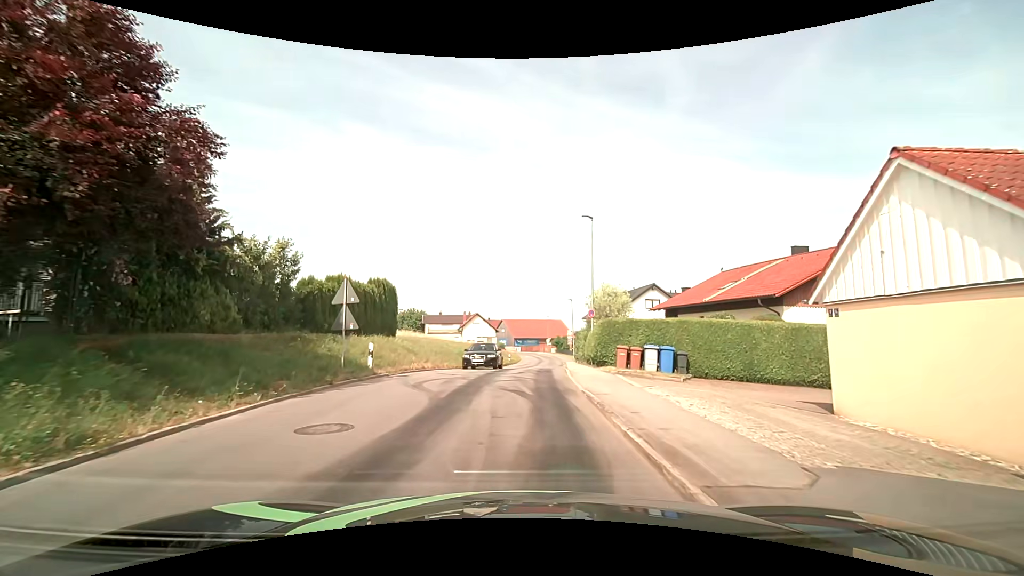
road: tertiary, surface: asphalt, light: Day
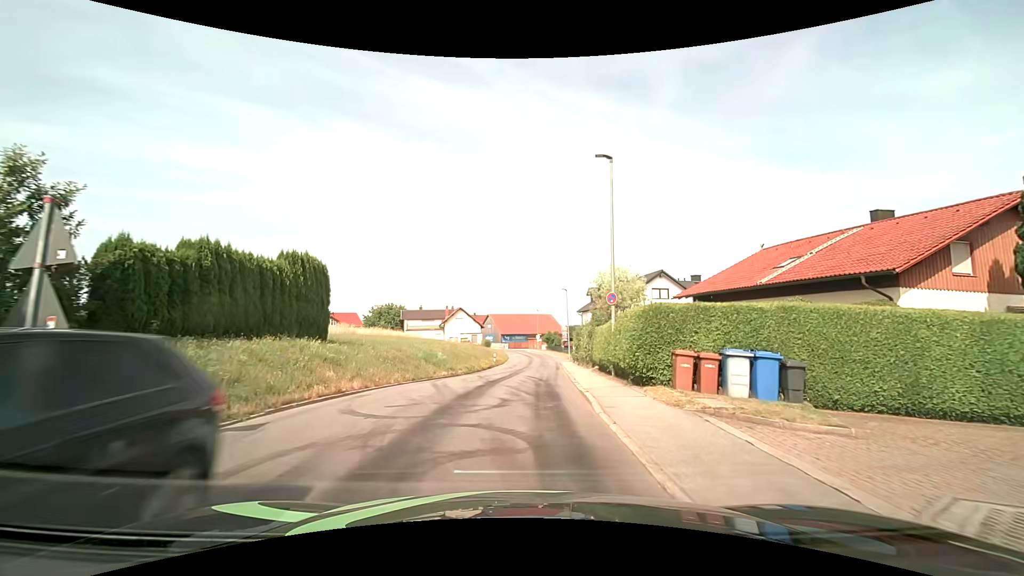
(+0.1, +8.9) m; 0°
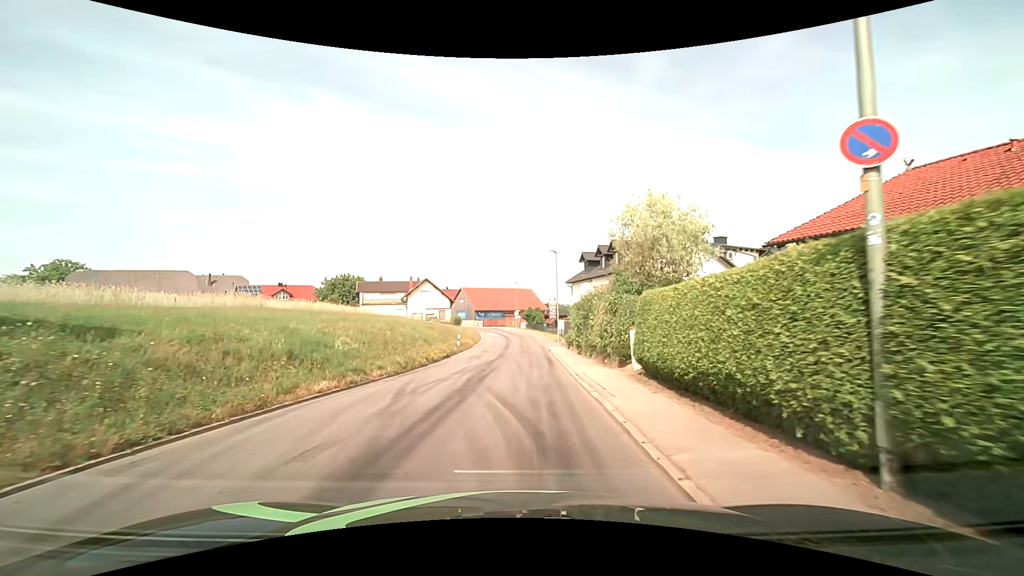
(+0.4, +13.7) m; +3°
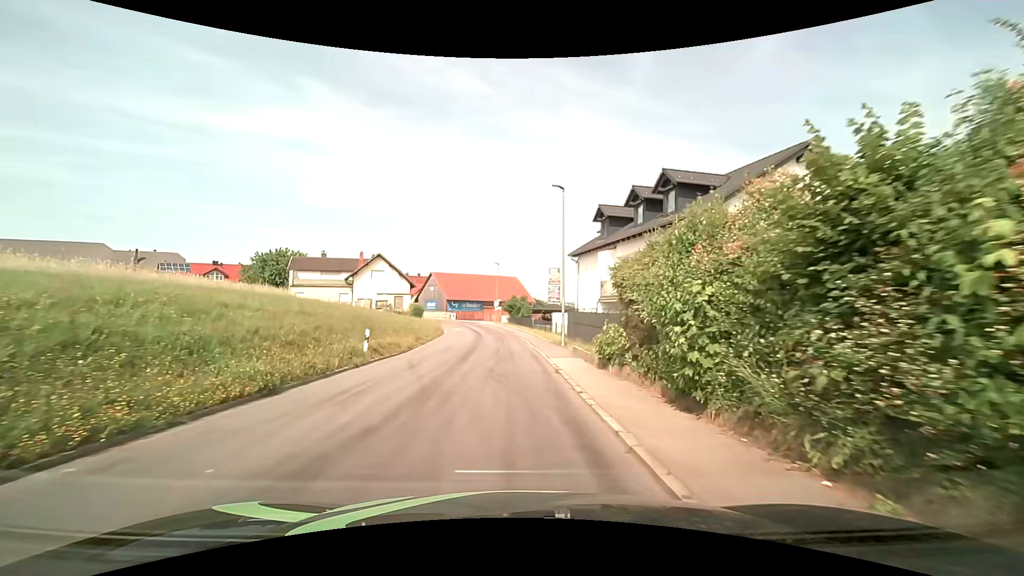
(+0.6, +19.1) m; +3°
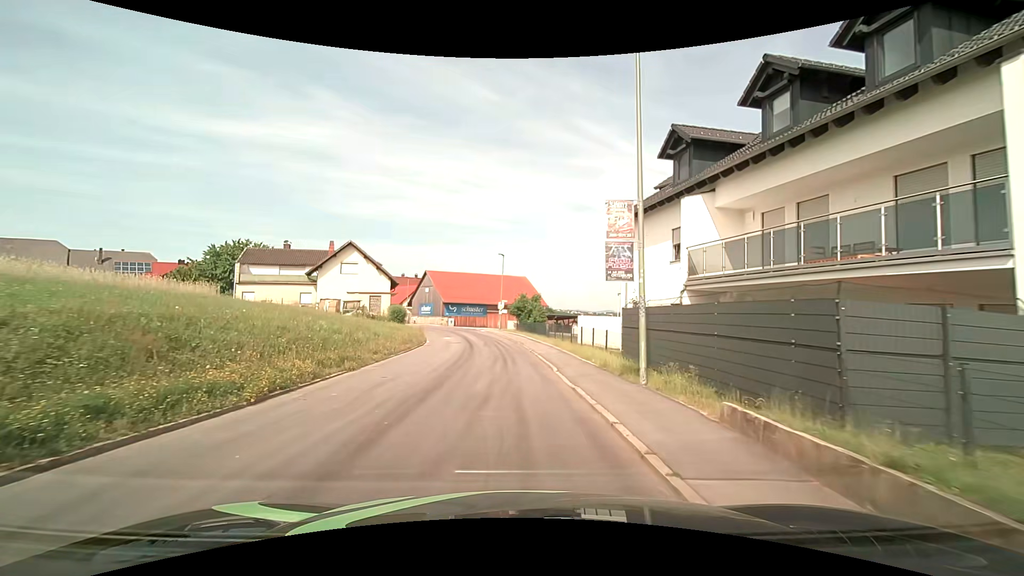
(-0.2, +14.0) m; -1°
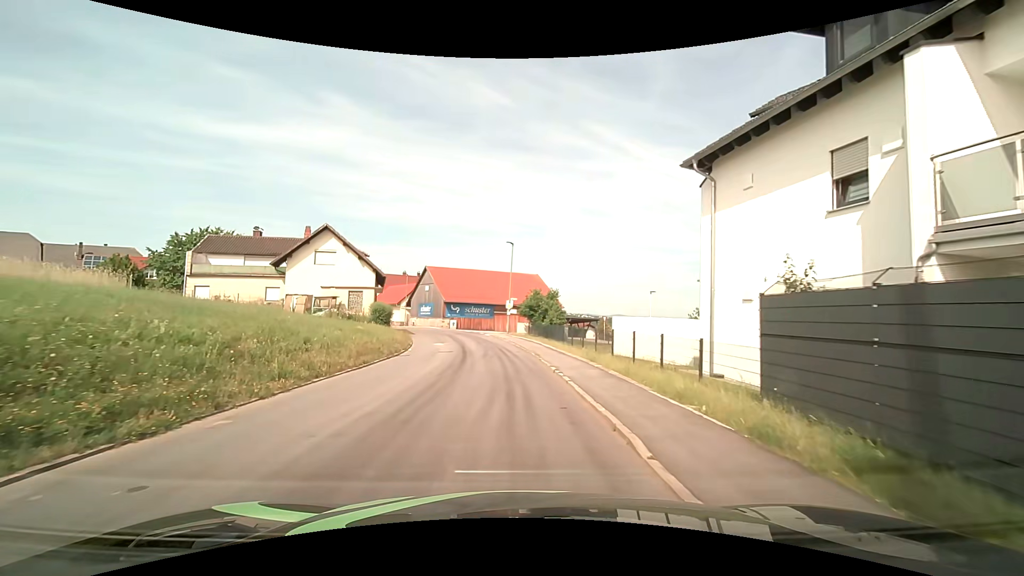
(-0.1, +9.0) m; -1°
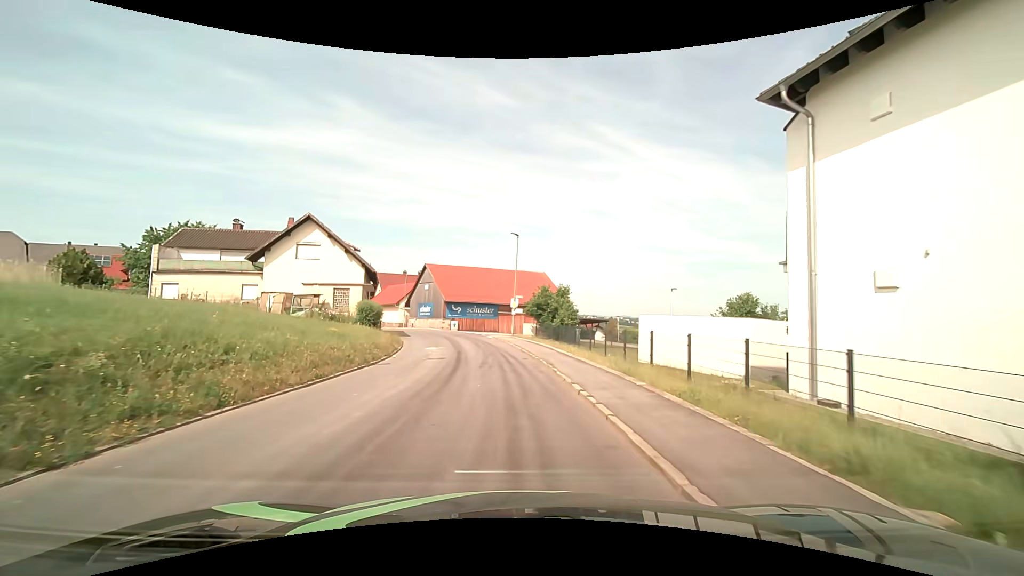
(0.0, +4.5) m; 0°
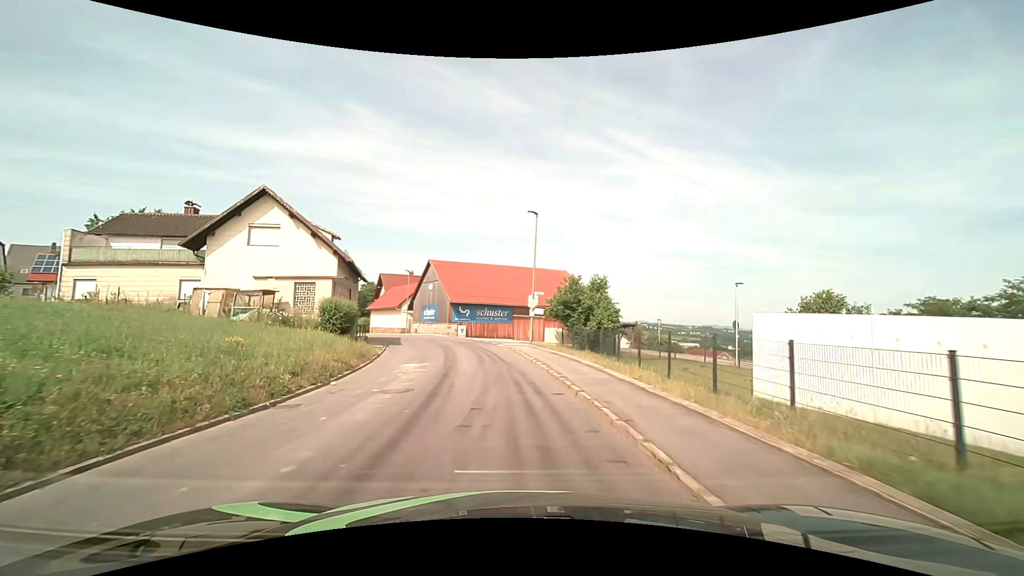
(-0.2, +8.9) m; -2°
(0, +10) (-1, +20) (-3, +30) (-5, +40) (-9, +49) (-14, +58) (-19, +66) (-24, +74) (-29, +83) (-34, +92) m
